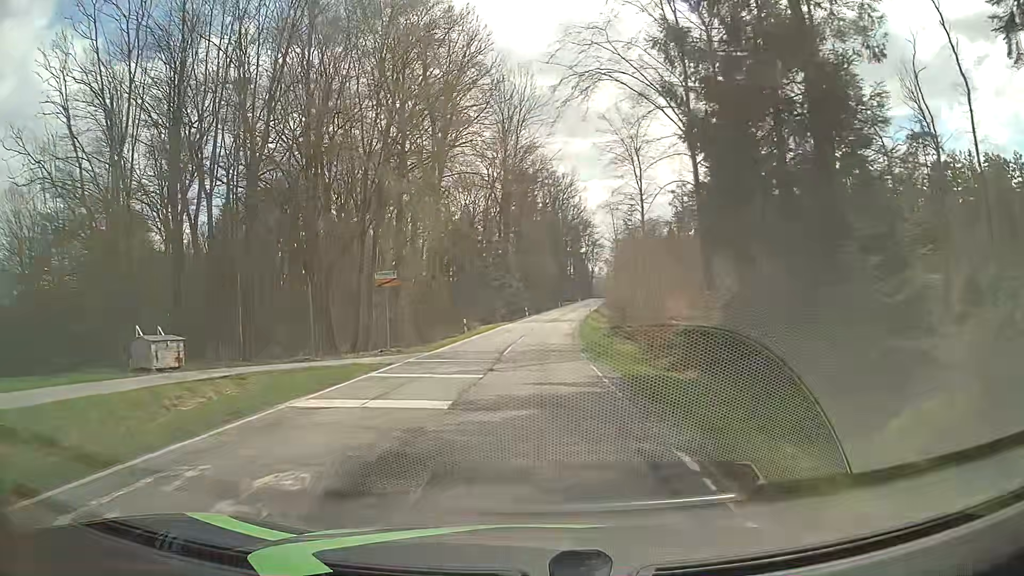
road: tertiary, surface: asphalt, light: Day
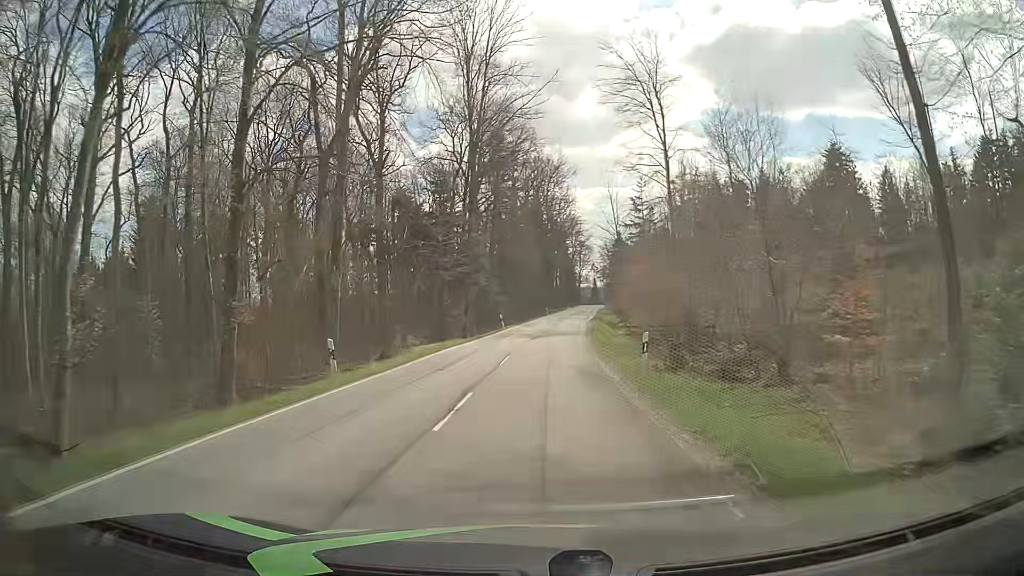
(+0.6, +23.4) m; +2°
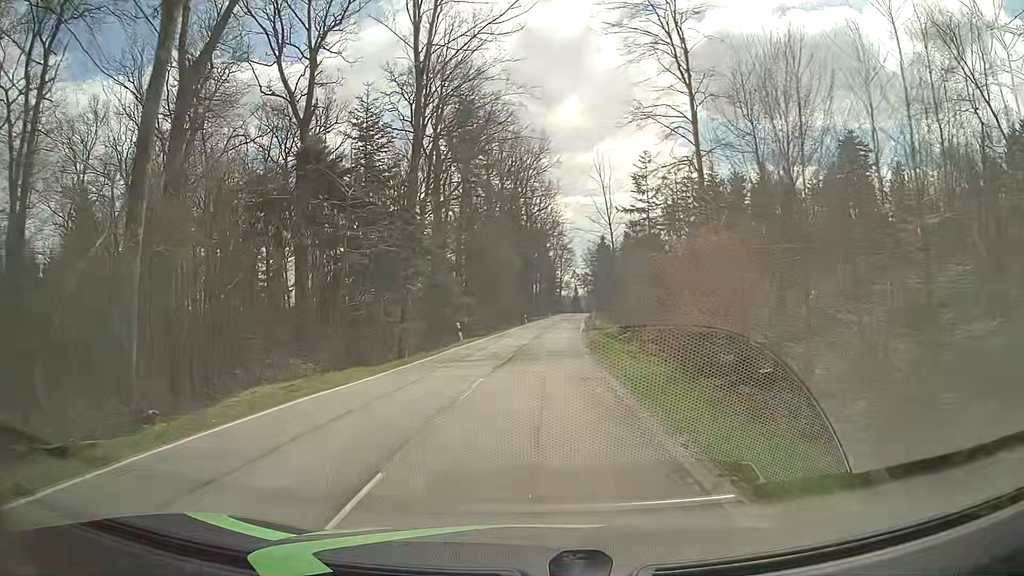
(+0.3, +15.5) m; +2°
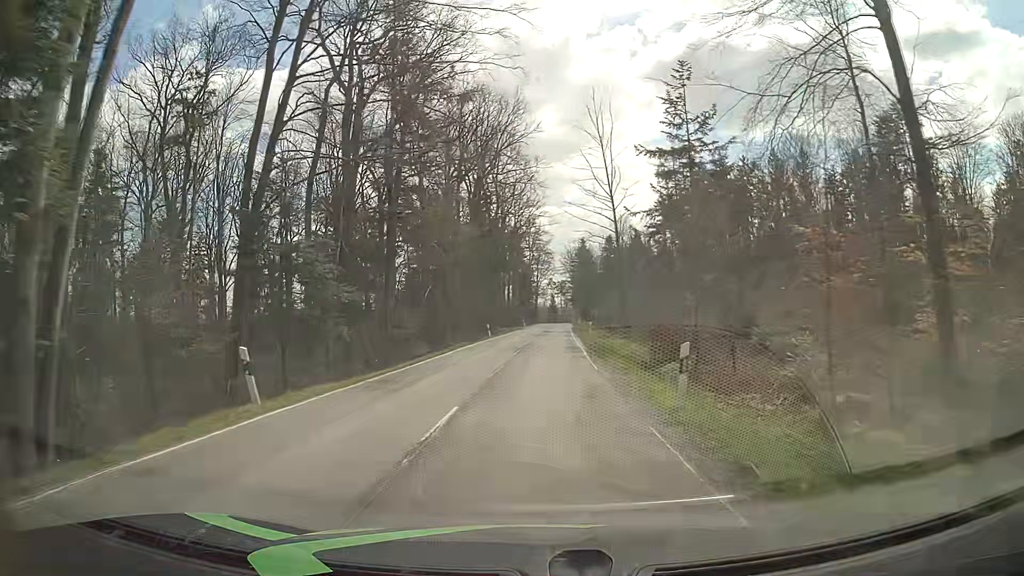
(+0.4, +23.2) m; +2°
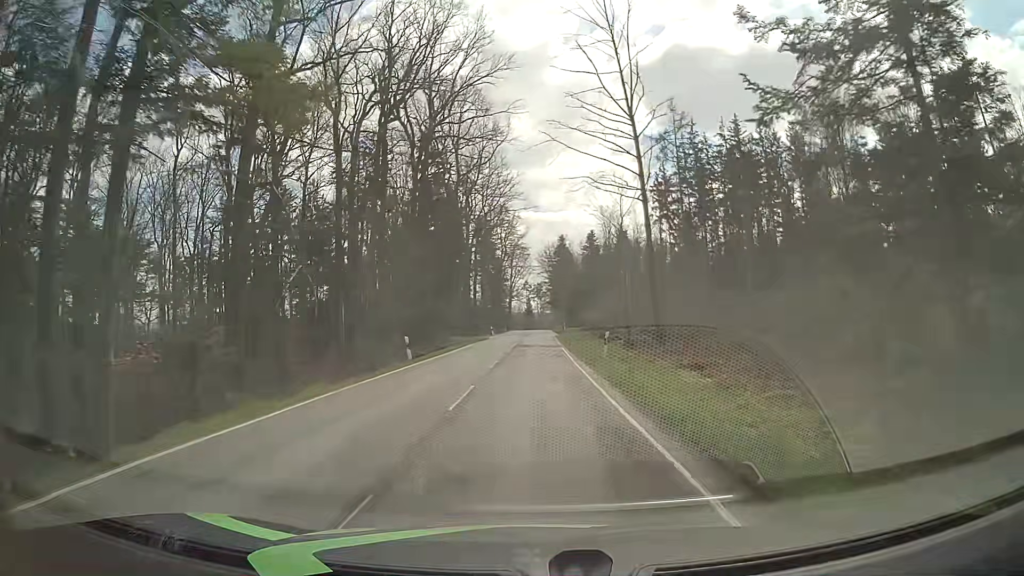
(+0.5, +23.1) m; +2°
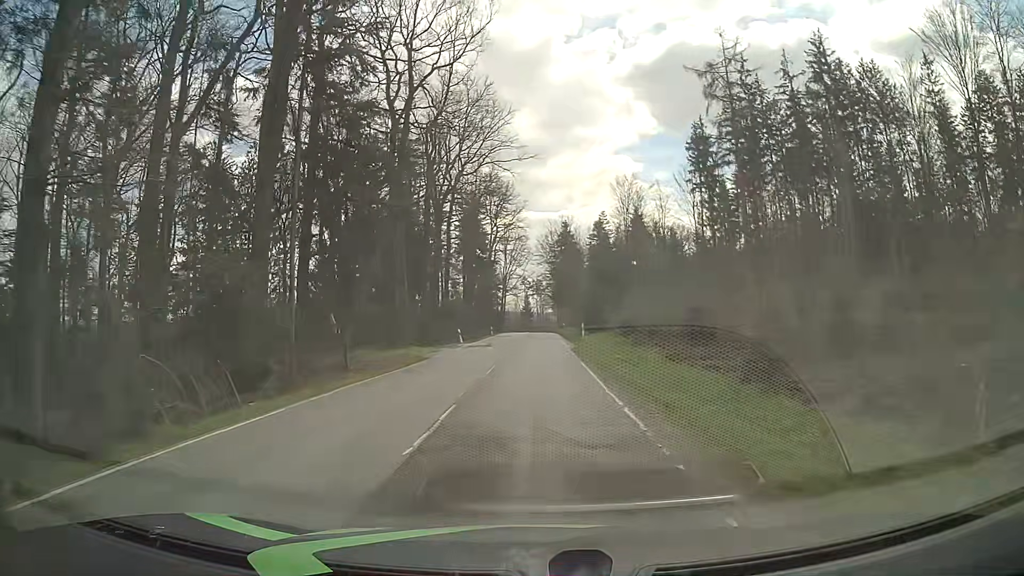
(+0.4, +30.8) m; 0°
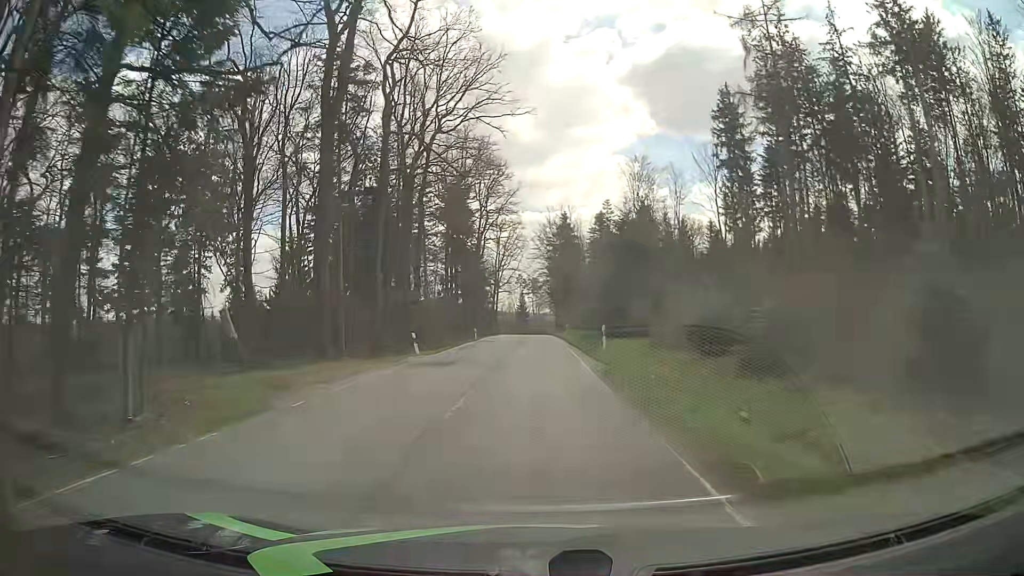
(+0.1, +15.5) m; 0°
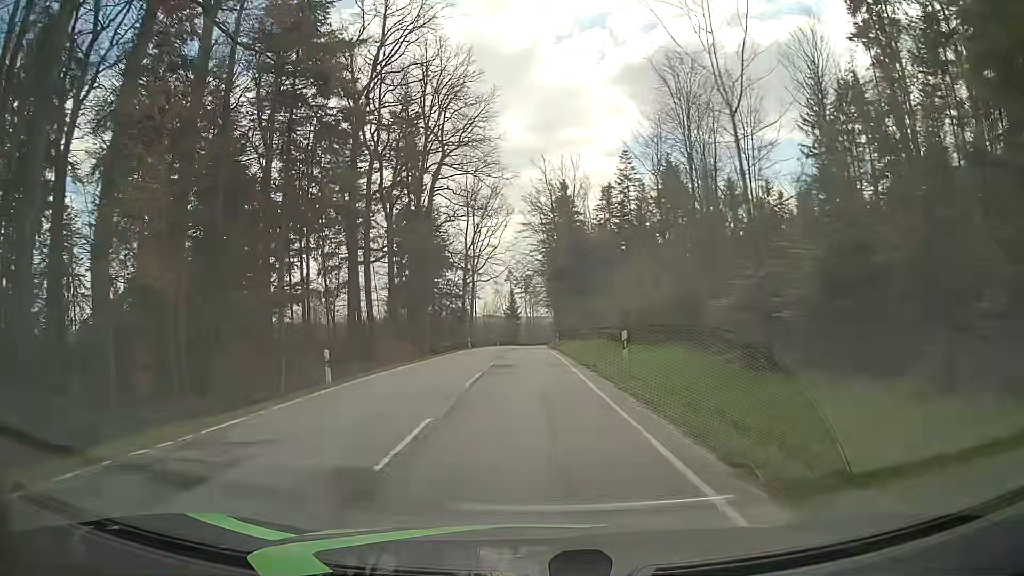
(+0.6, +40.6) m; 0°
(0, +10) (0, +20) (0, +30) (0, +40) (0, +50) (0, +60) (0, +70) (0, +80) (+1, +90) (+1, +100) m
